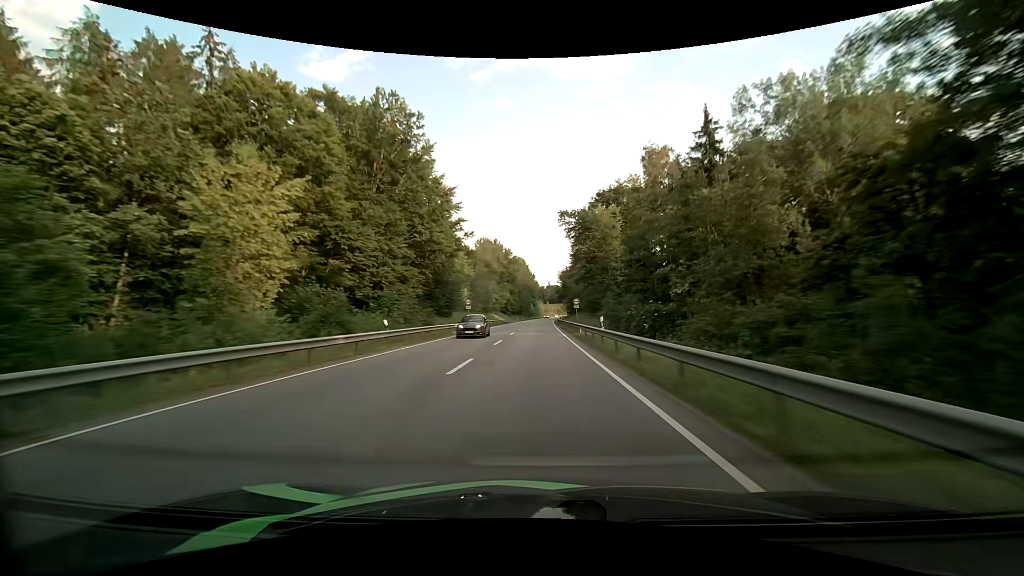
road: primary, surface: asphalt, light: Day
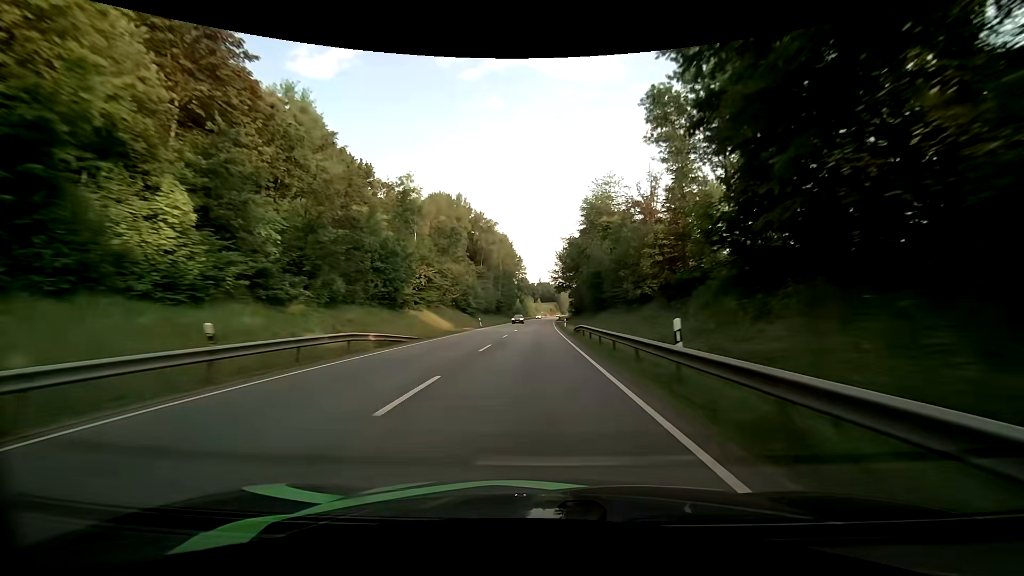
(+0.5, +64.5) m; +1°
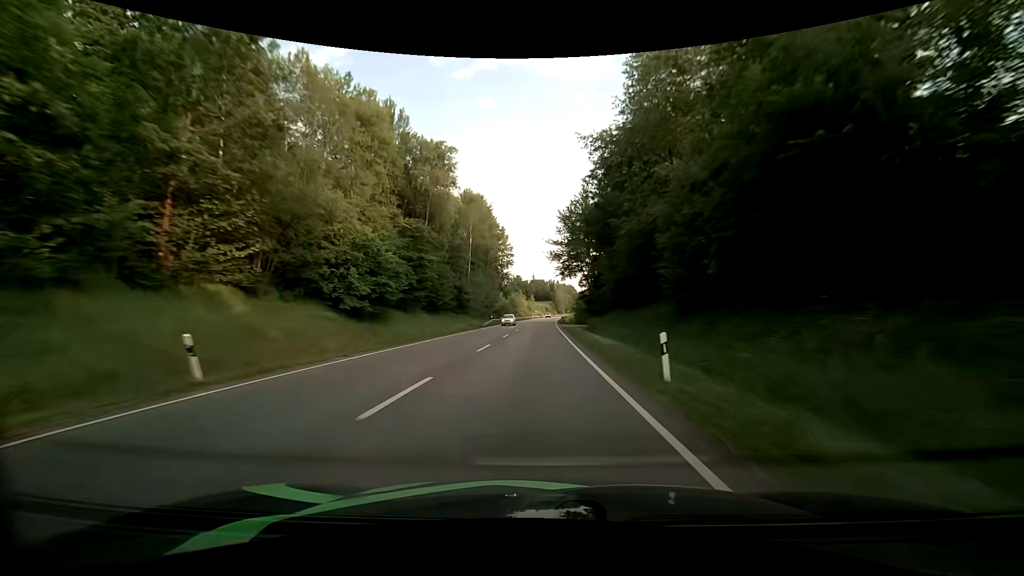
(+0.2, +48.2) m; +1°
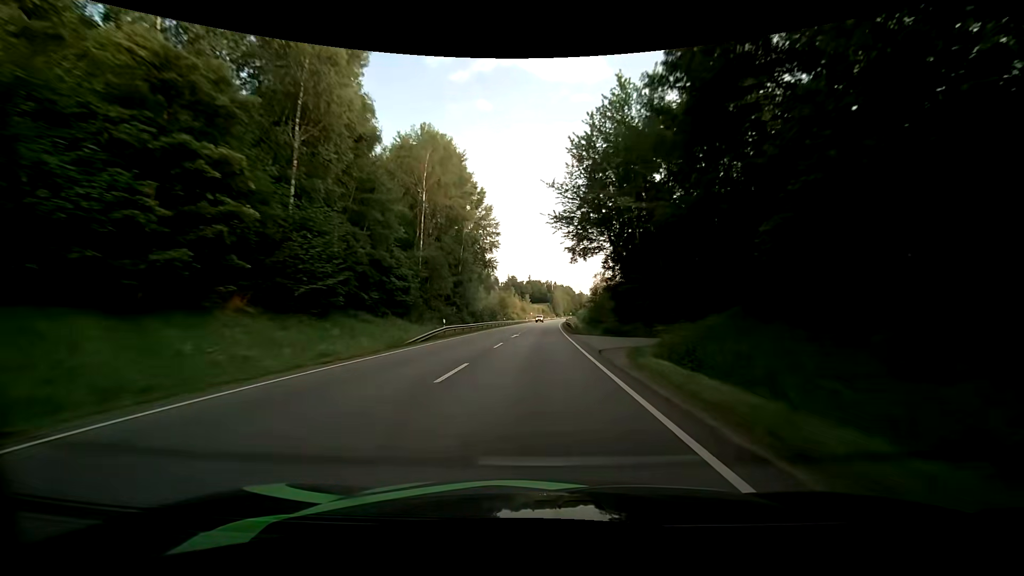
(0.0, +32.2) m; 0°
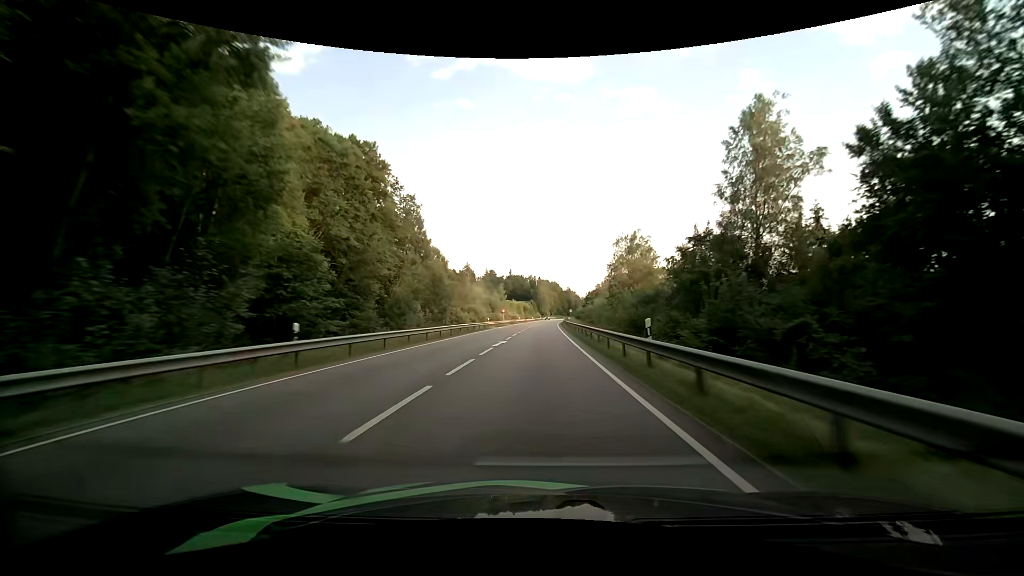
(+1.2, +65.2) m; +2°
